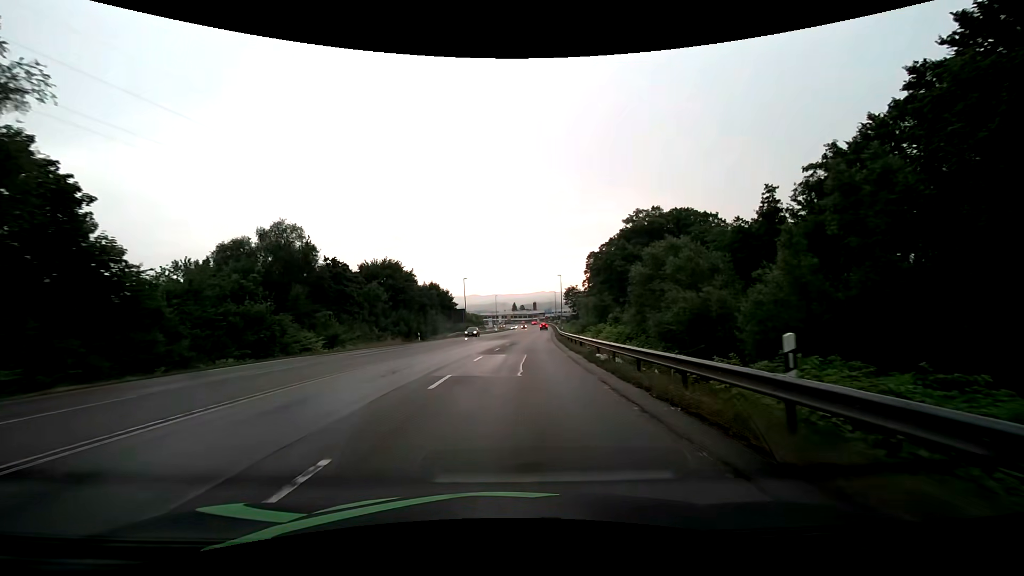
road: secondary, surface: asphalt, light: Day
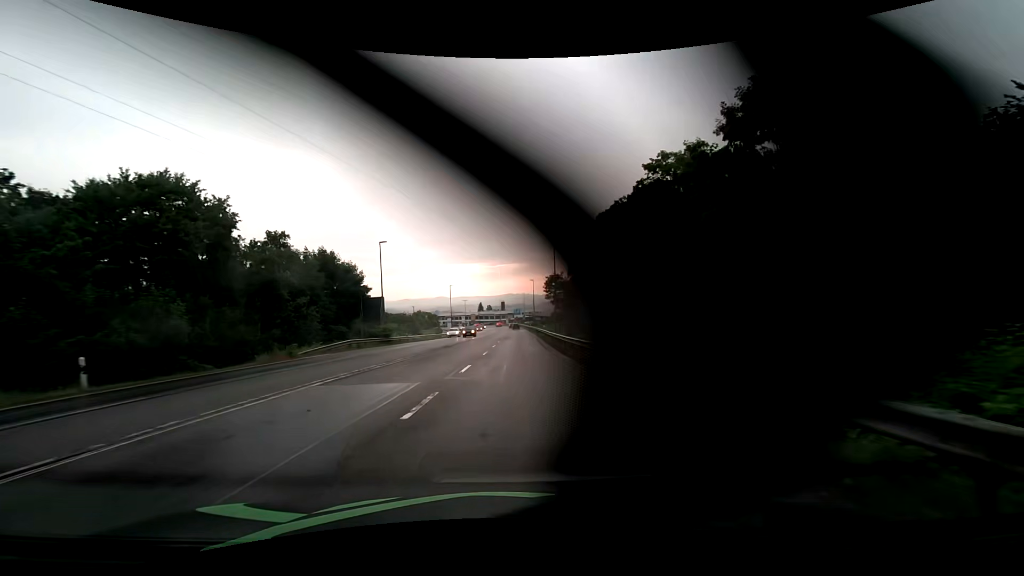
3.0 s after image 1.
(+1.7, +39.0) m; +4°
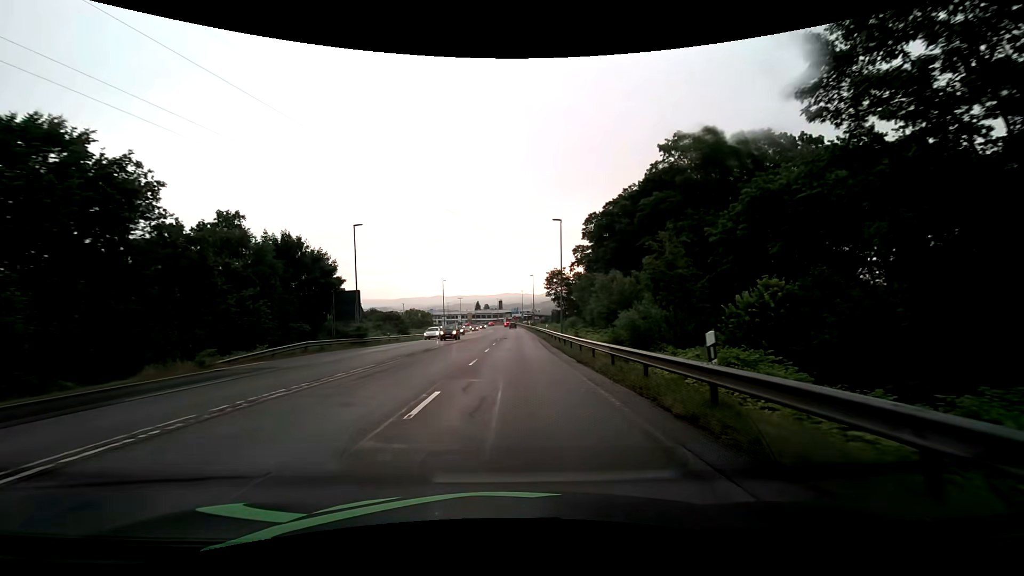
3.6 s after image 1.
(0.0, +7.7) m; 0°
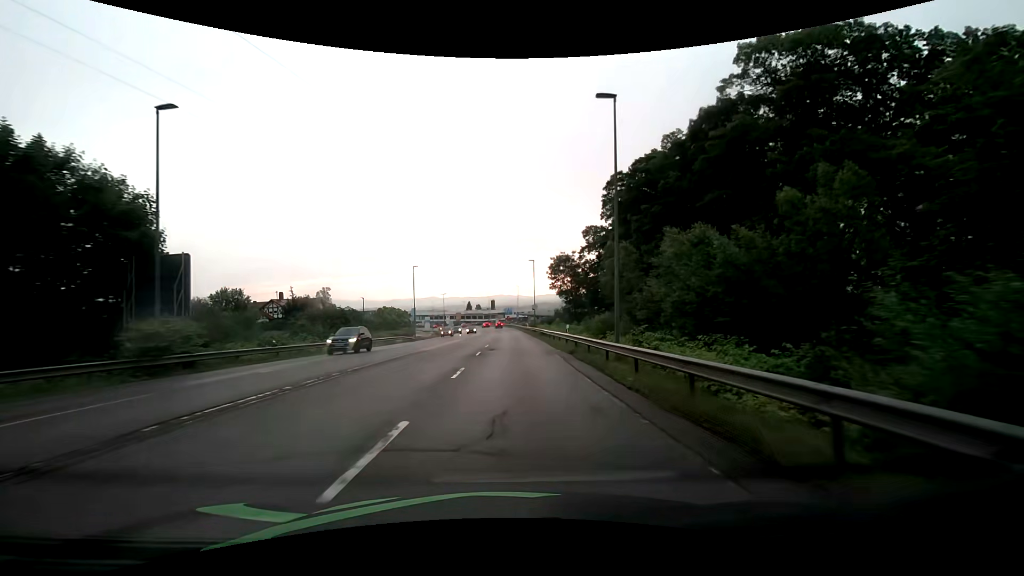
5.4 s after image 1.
(+0.3, +23.0) m; +1°
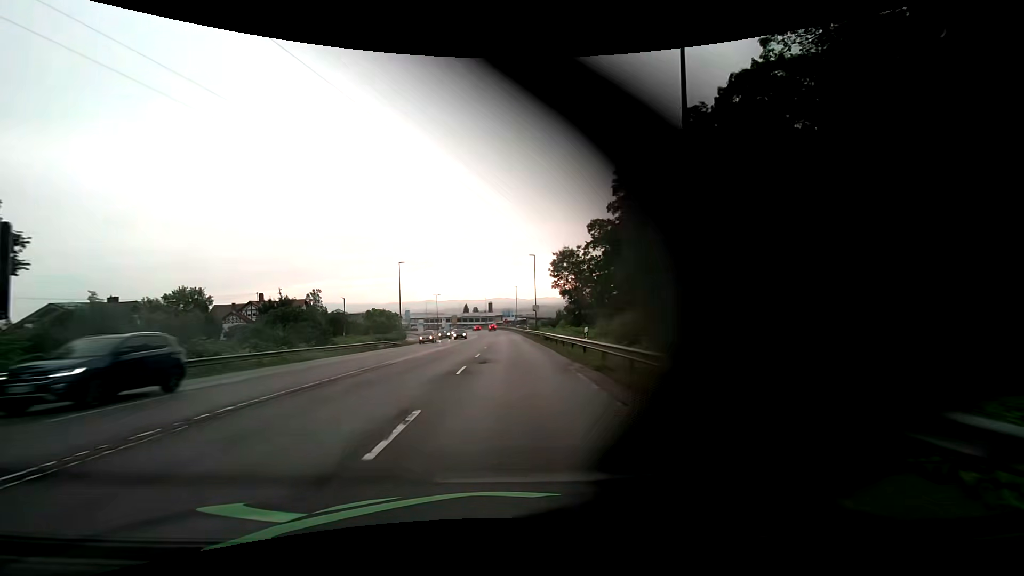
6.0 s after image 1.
(0.0, +7.6) m; 0°
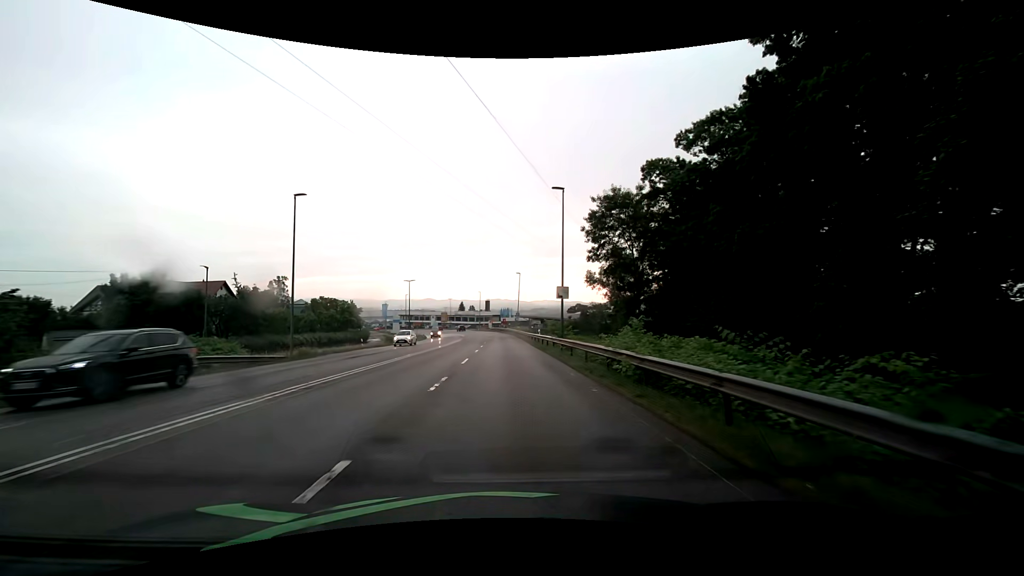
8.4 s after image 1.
(+0.1, +30.4) m; 0°
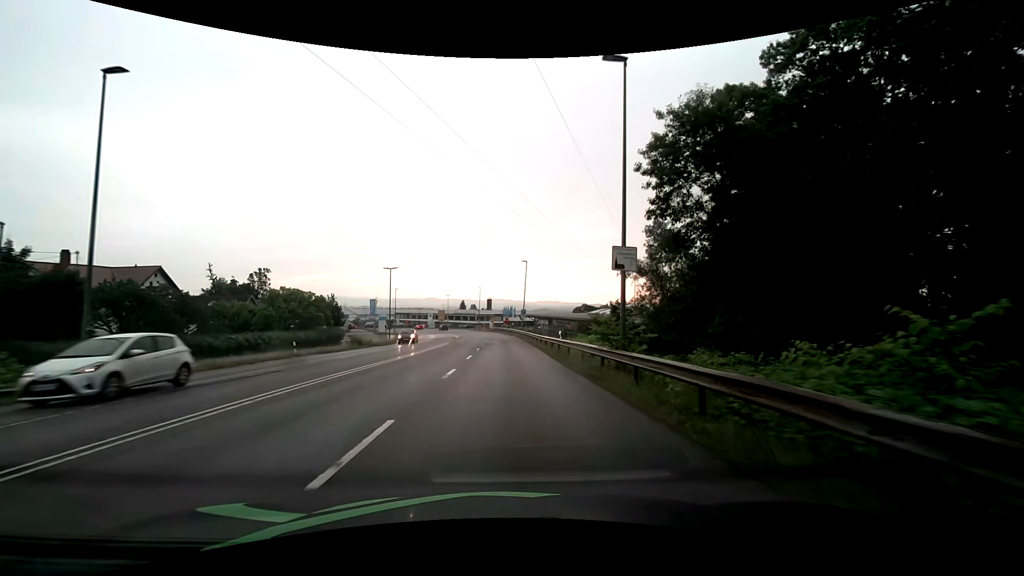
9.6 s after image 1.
(0.0, +15.3) m; 0°
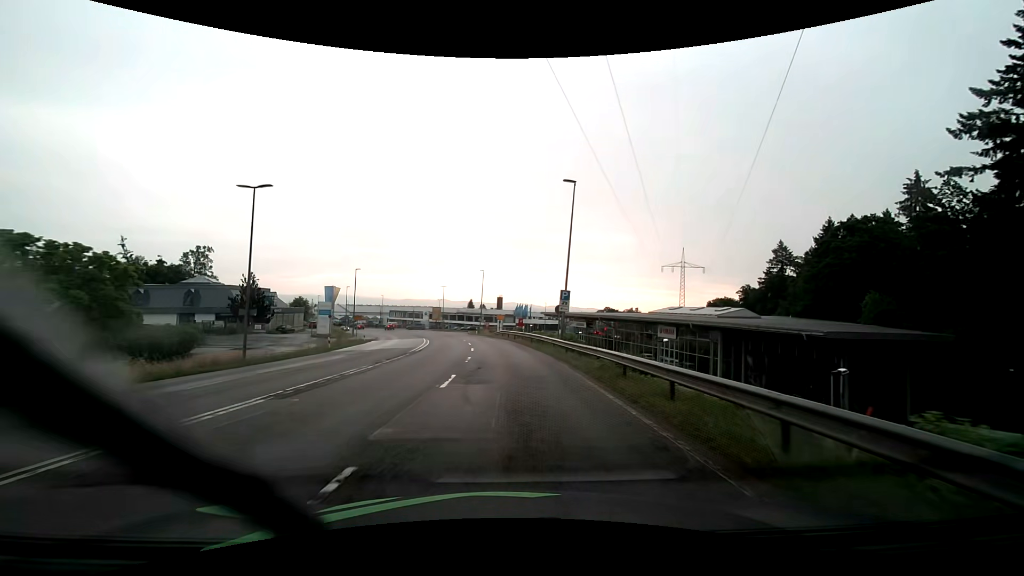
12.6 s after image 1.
(-0.4, +38.3) m; -2°
(0, +10) (0, +20) (-1, +30) (-2, +40) (-3, +50) (-4, +60) (-6, +70) (-9, +79) (-11, +89) (-14, +98) m
